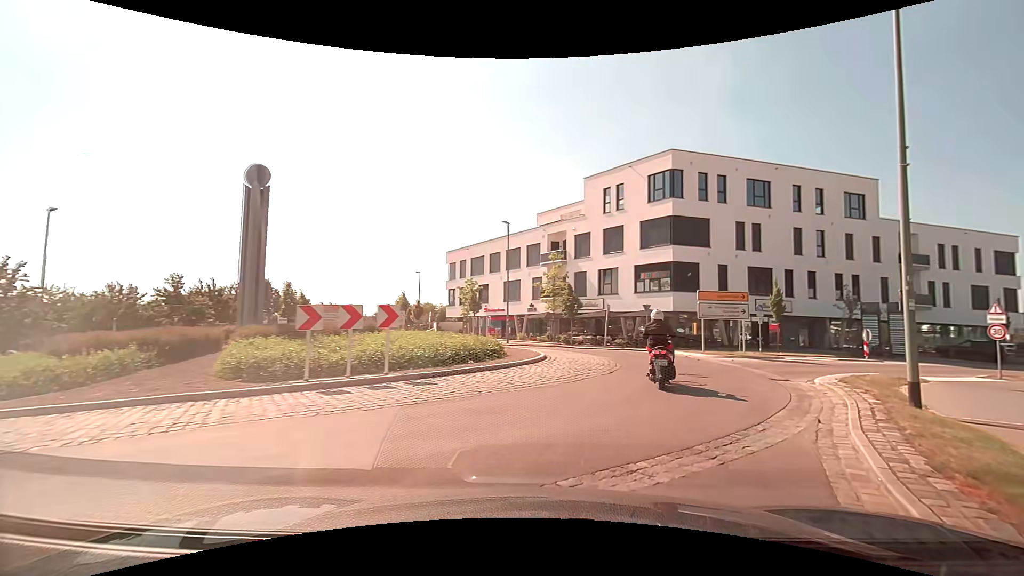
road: tertiary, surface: asphalt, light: Day
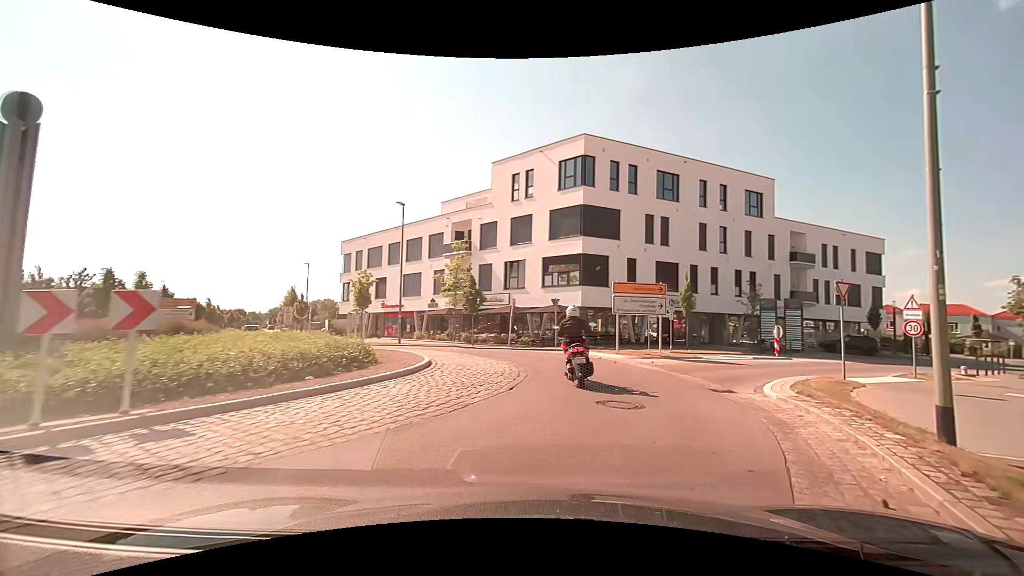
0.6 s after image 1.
(+0.4, +4.1) m; +12°
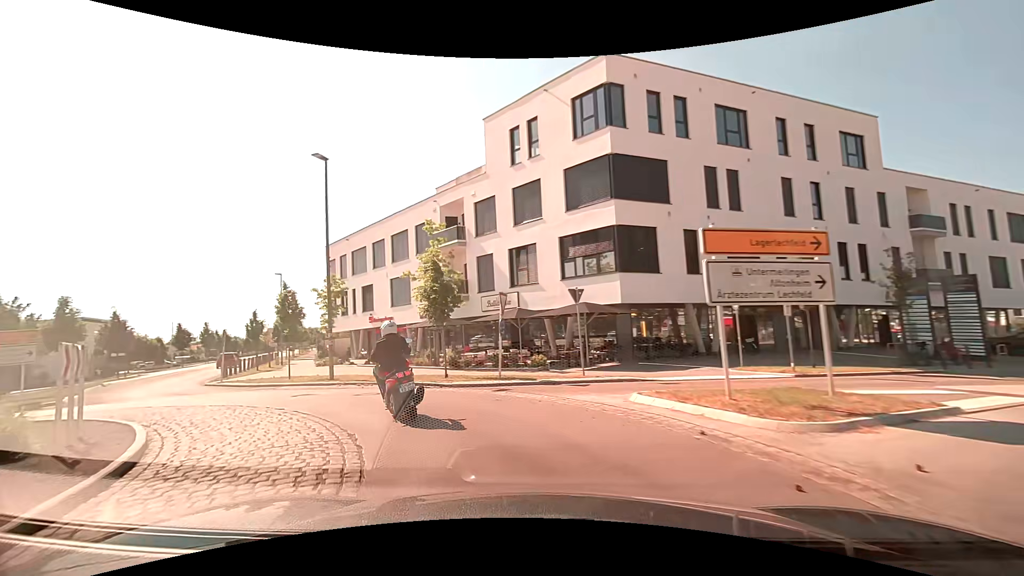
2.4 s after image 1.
(+0.9, +12.3) m; -1°
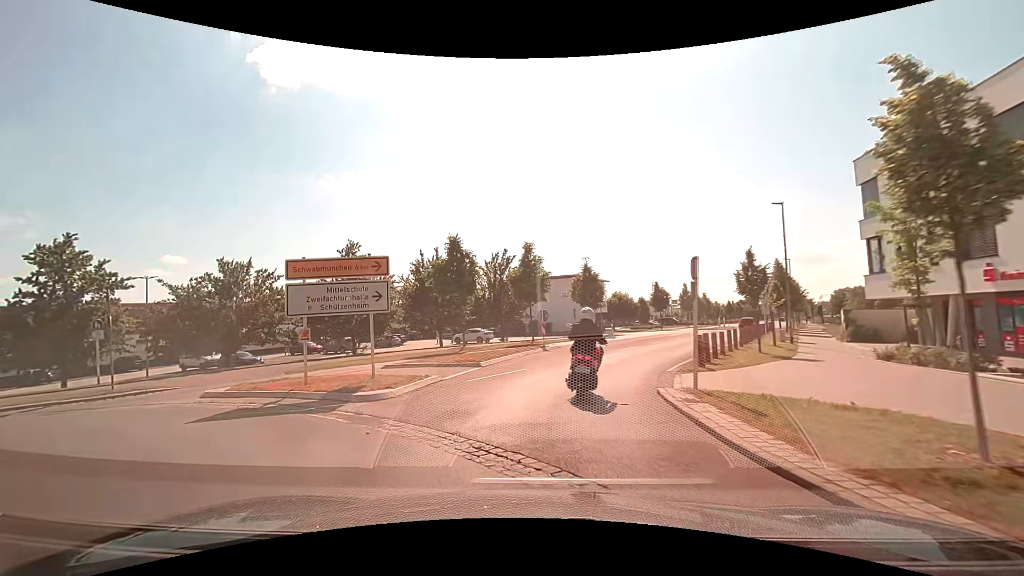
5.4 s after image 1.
(-9.0, +15.6) m; -55°
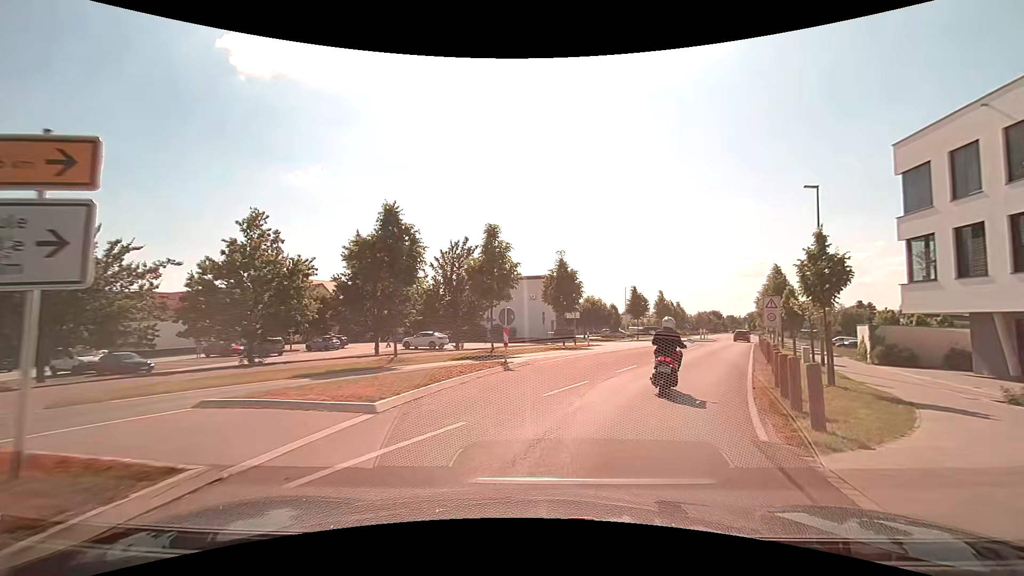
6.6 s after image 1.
(+0.1, +7.8) m; +4°
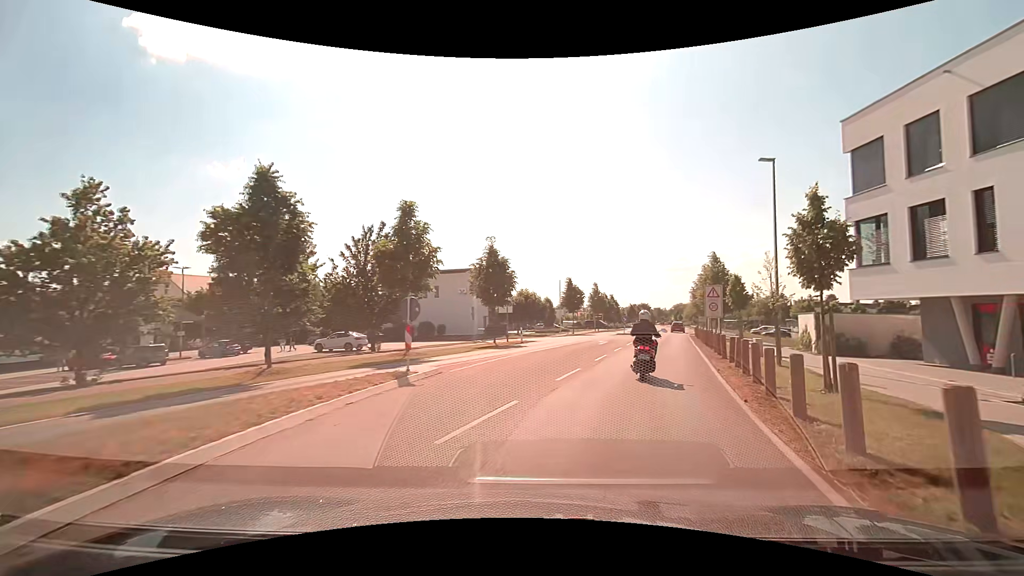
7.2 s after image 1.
(+0.3, +4.3) m; +8°
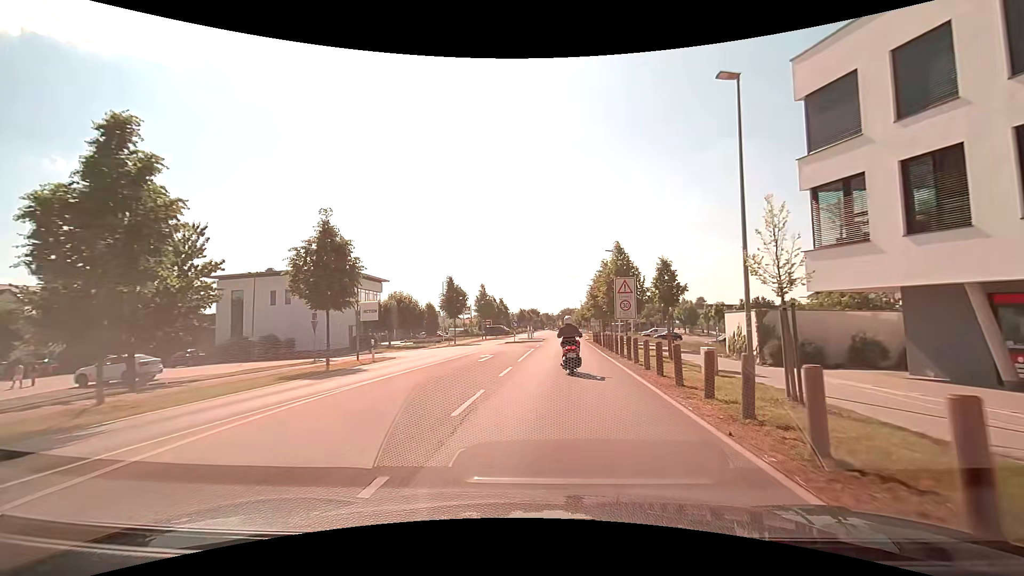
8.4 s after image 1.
(+1.3, +9.7) m; +13°
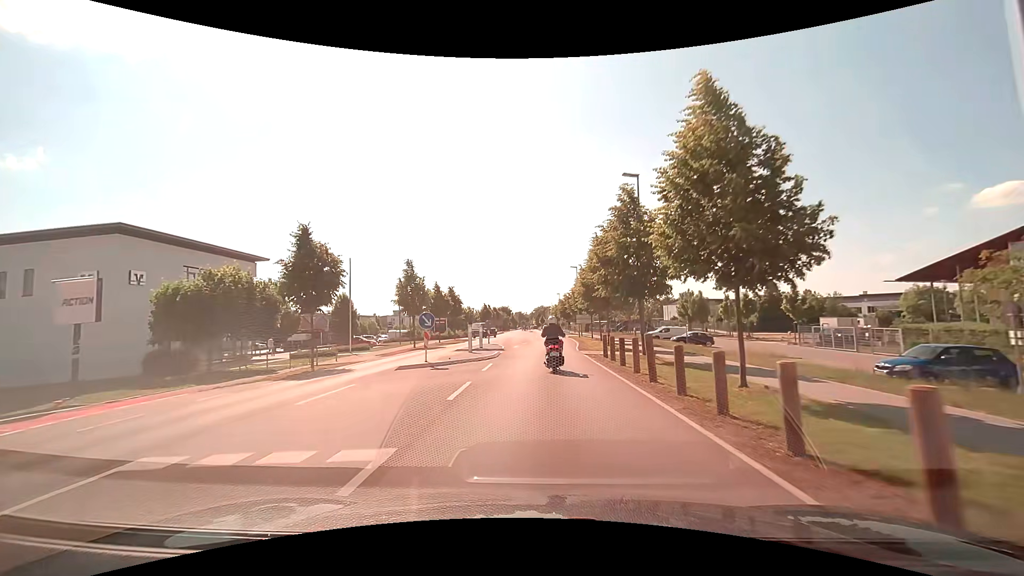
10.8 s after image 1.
(+1.1, +24.5) m; +3°
(0, +10) (0, +20) (+1, +30) (+1, +40) (+1, +50) (+1, +60) (+1, +70) (+2, +80) (+2, +90) (+1, +100) m
